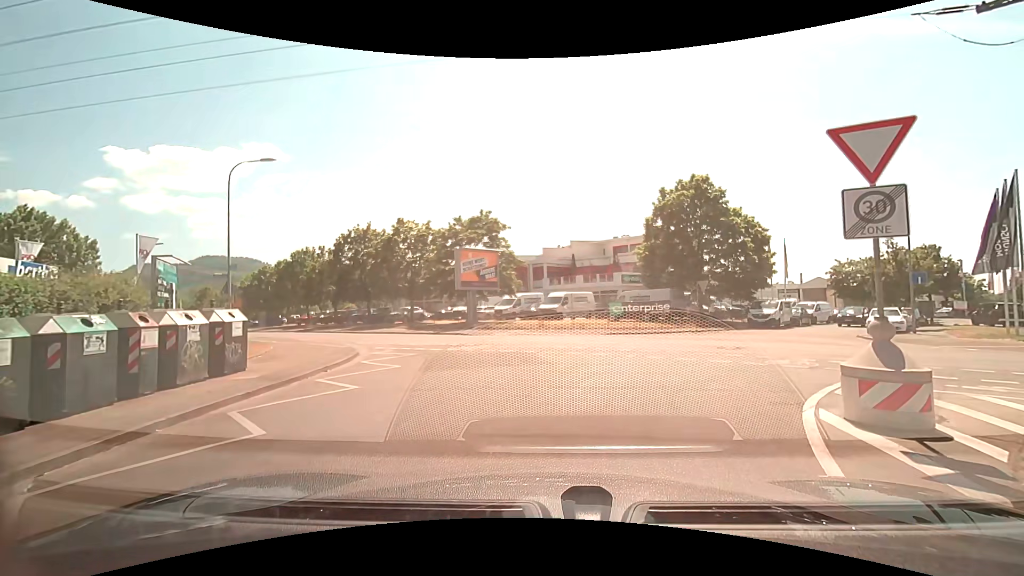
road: residential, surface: asphalt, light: Day
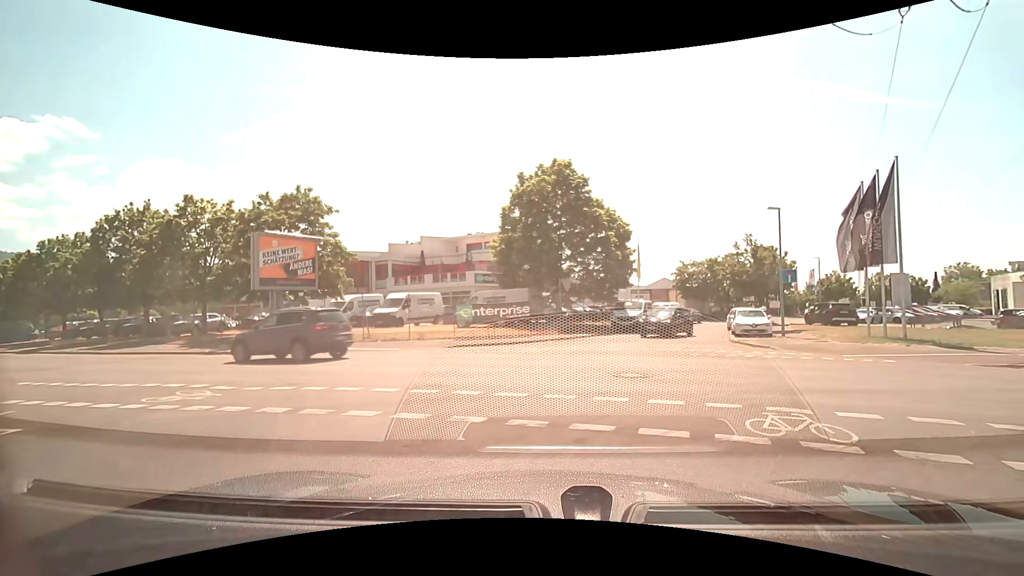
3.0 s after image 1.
(+0.5, +6.8) m; +16°
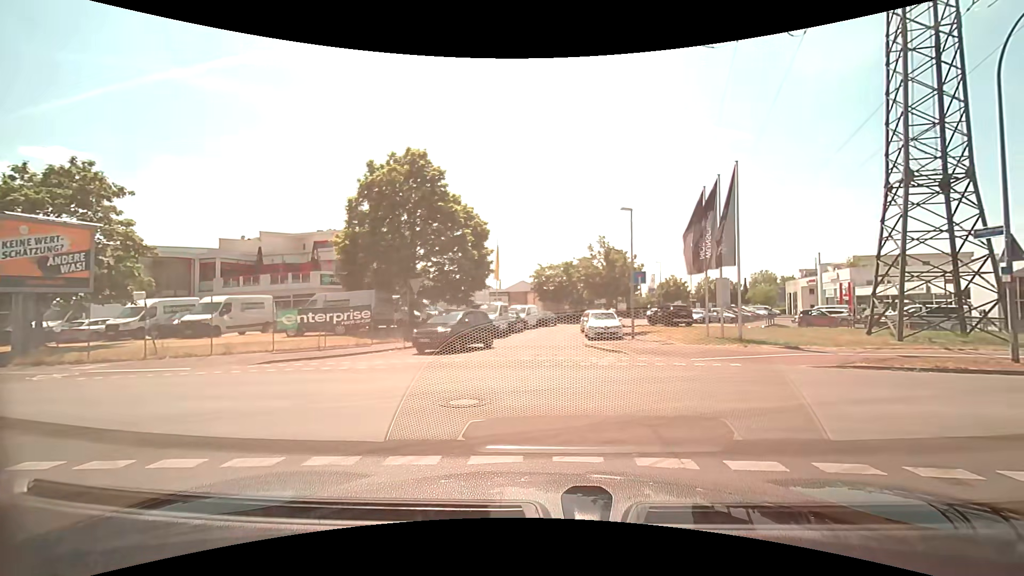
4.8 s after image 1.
(+0.3, +2.8) m; +15°
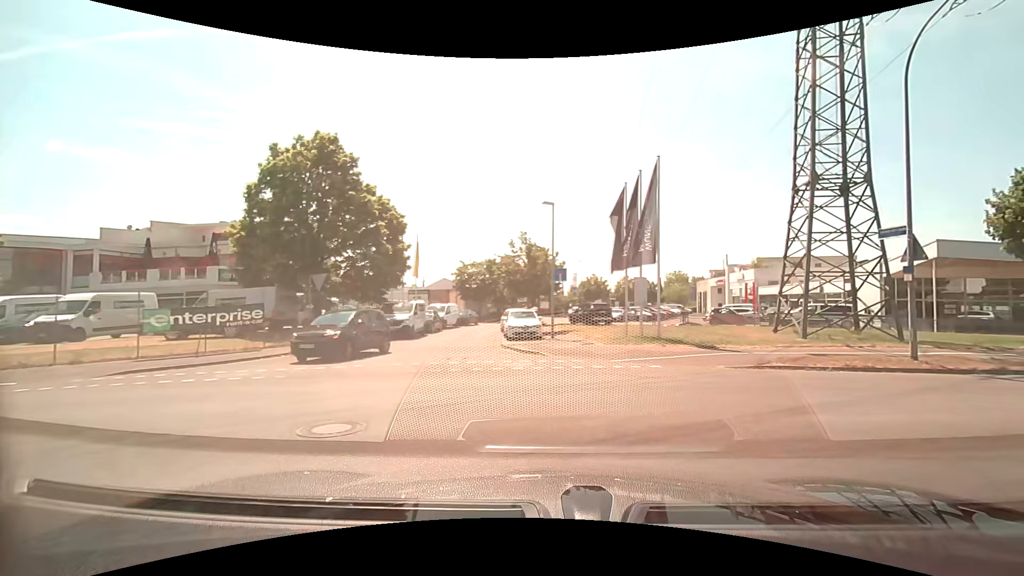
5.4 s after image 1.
(+0.1, +1.5) m; +7°
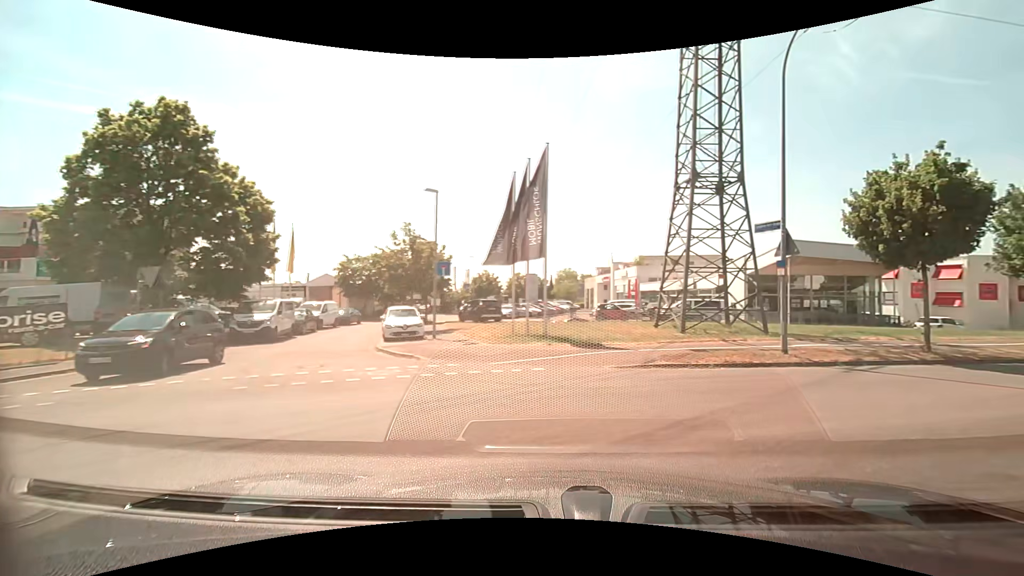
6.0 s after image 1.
(+0.2, +1.8) m; +12°
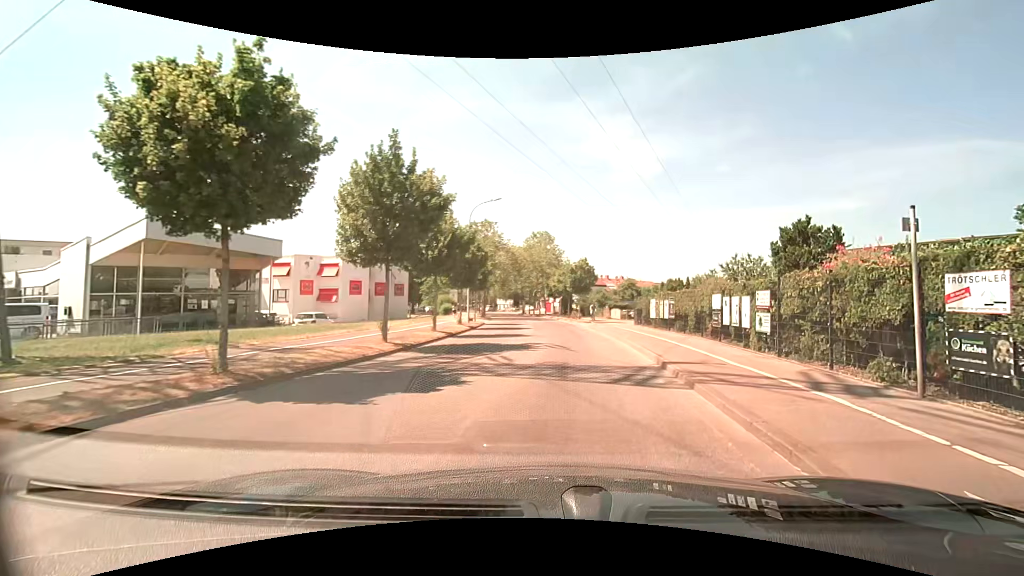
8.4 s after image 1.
(+5.1, +7.4) m; +58°
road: tertiary
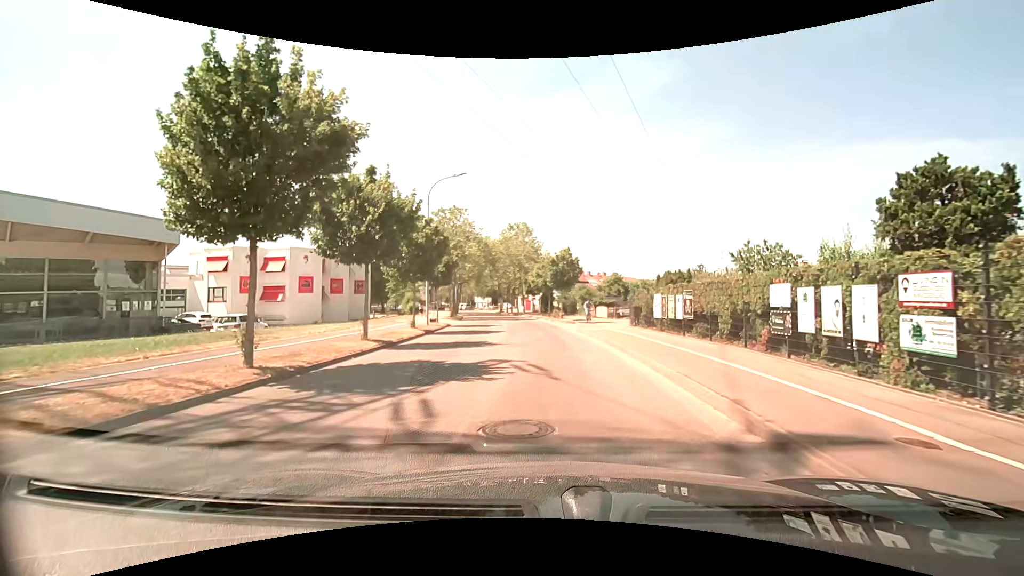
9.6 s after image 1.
(+0.3, +6.7) m; +3°
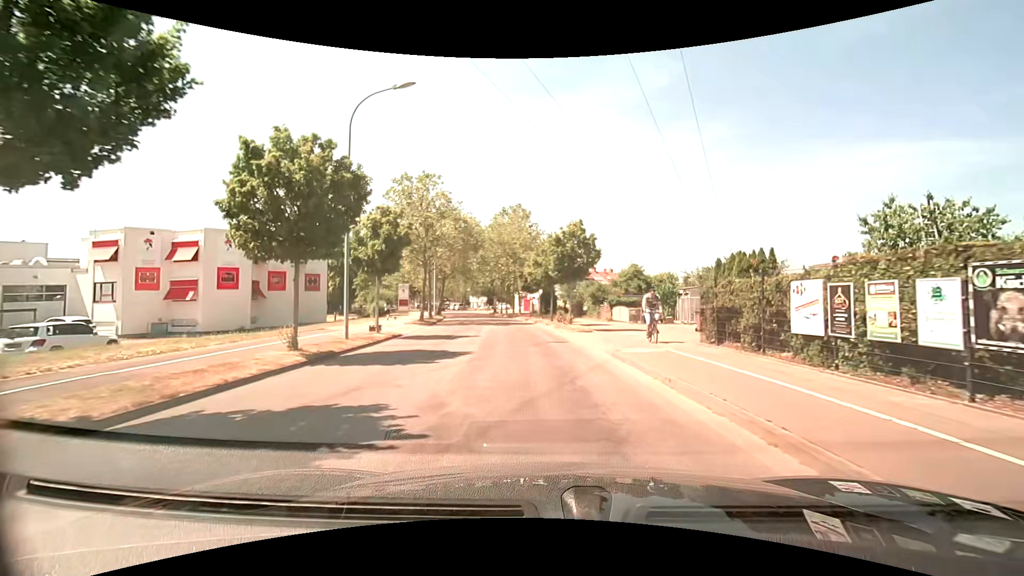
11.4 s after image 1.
(-0.2, +12.5) m; -1°
(0, +10) (-1, +20) (-2, +30) (-3, +40) (-4, +50) (-6, +60) (-8, +69) (-10, +79) (-12, +89) (-15, +99) m
